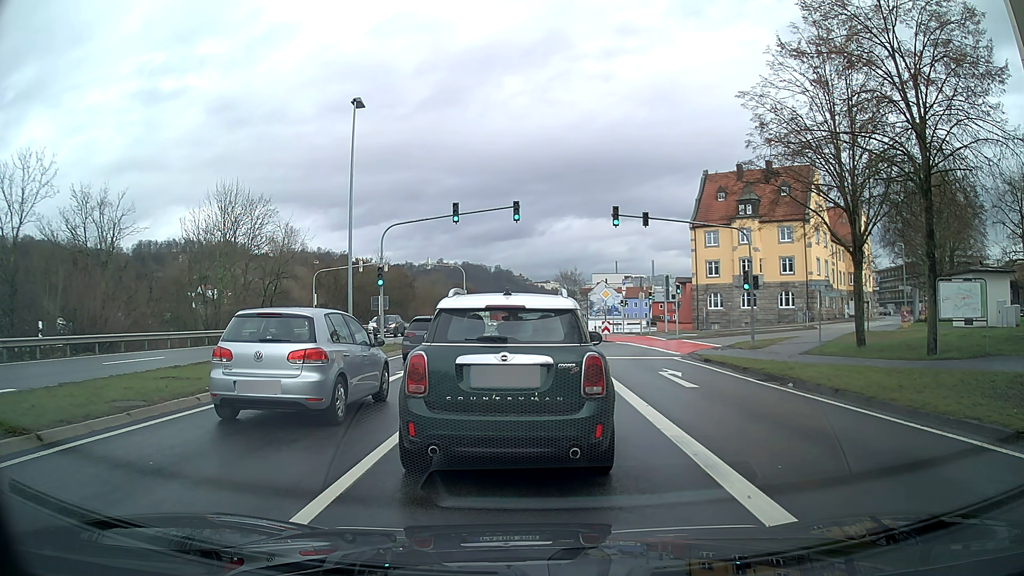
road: primary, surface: asphalt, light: Day
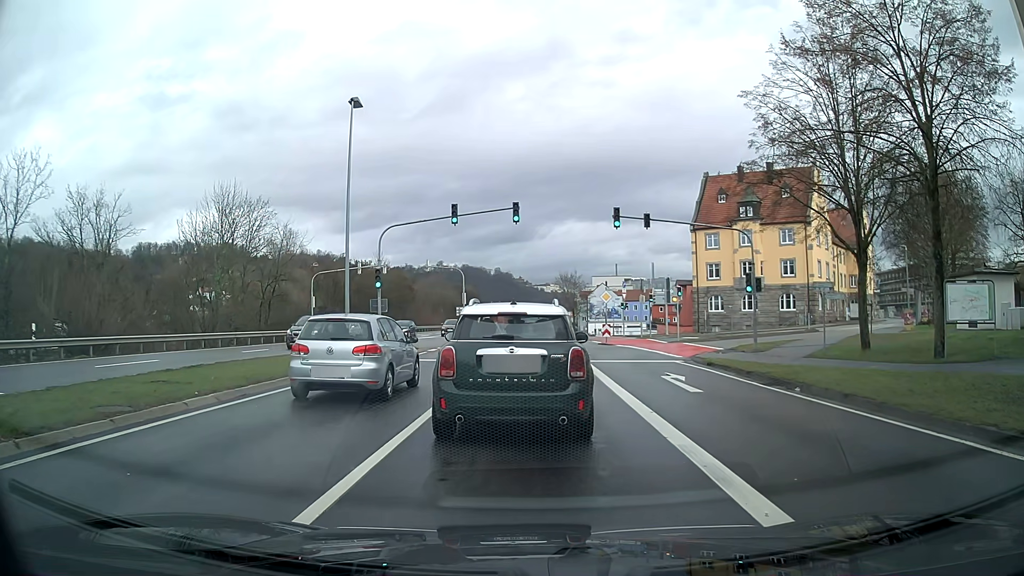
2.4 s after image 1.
(0.0, +0.4) m; 0°
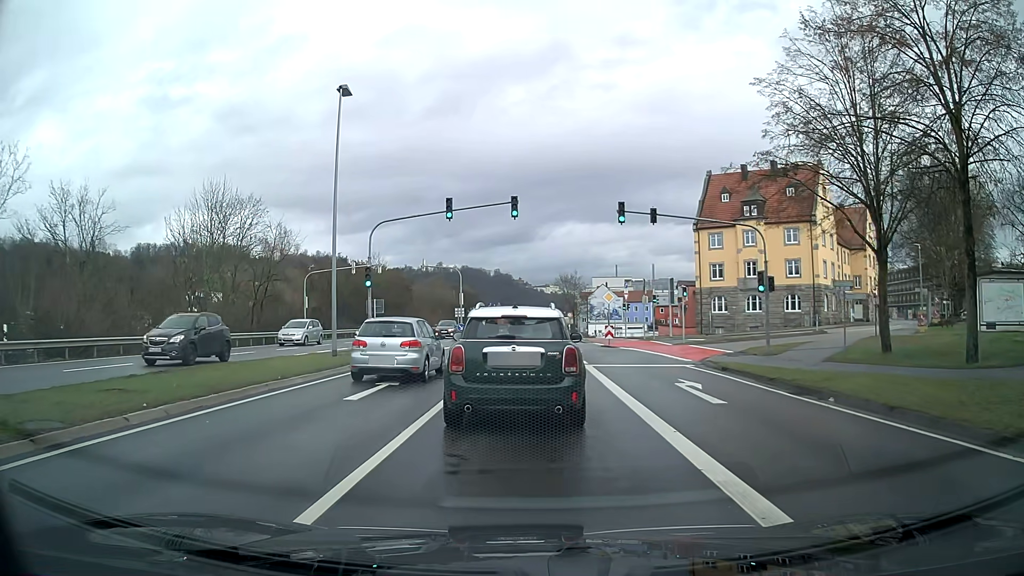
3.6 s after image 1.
(0.0, +1.8) m; -1°
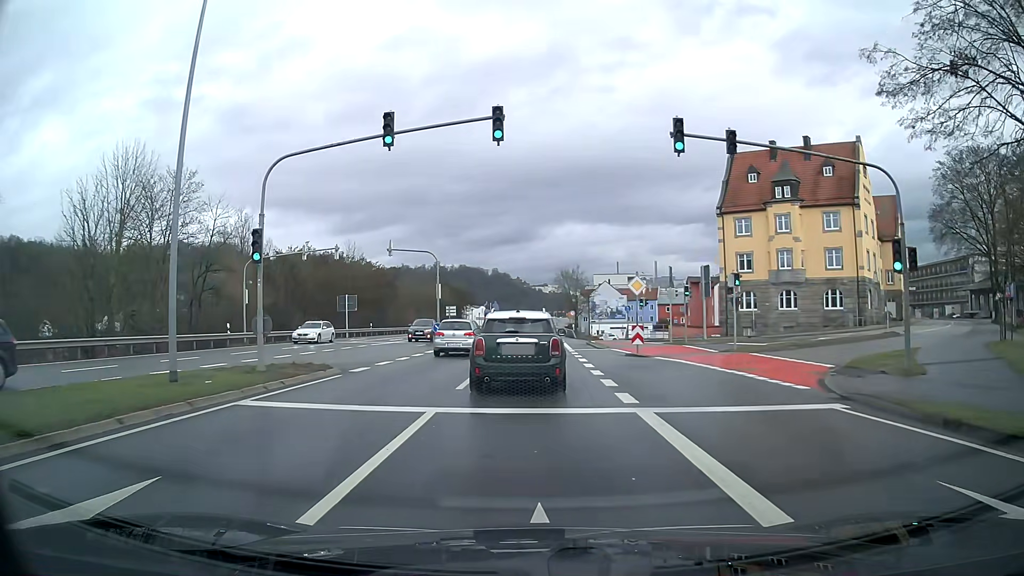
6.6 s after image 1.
(+0.1, +11.7) m; +1°
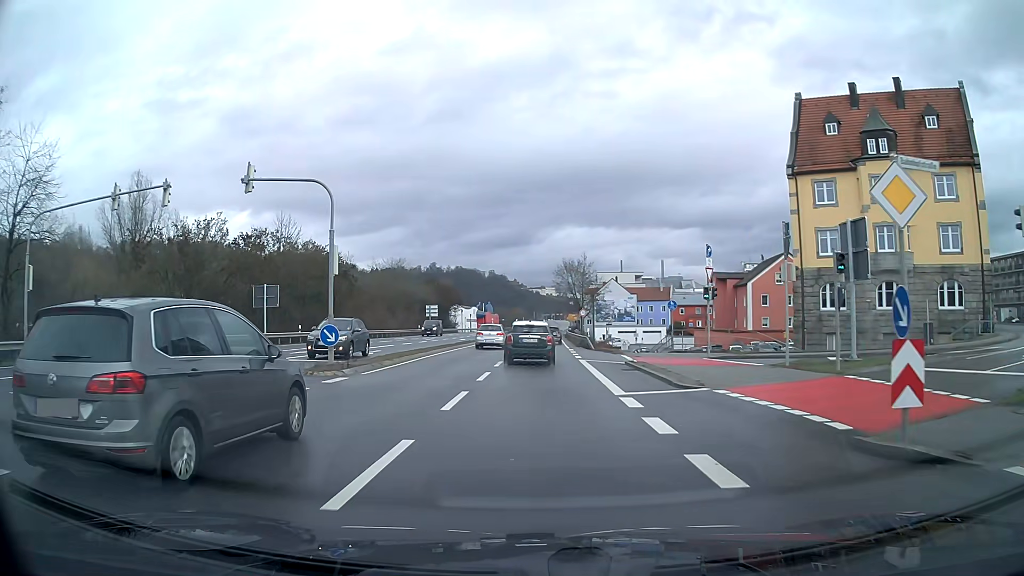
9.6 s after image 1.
(0.0, +21.2) m; 0°
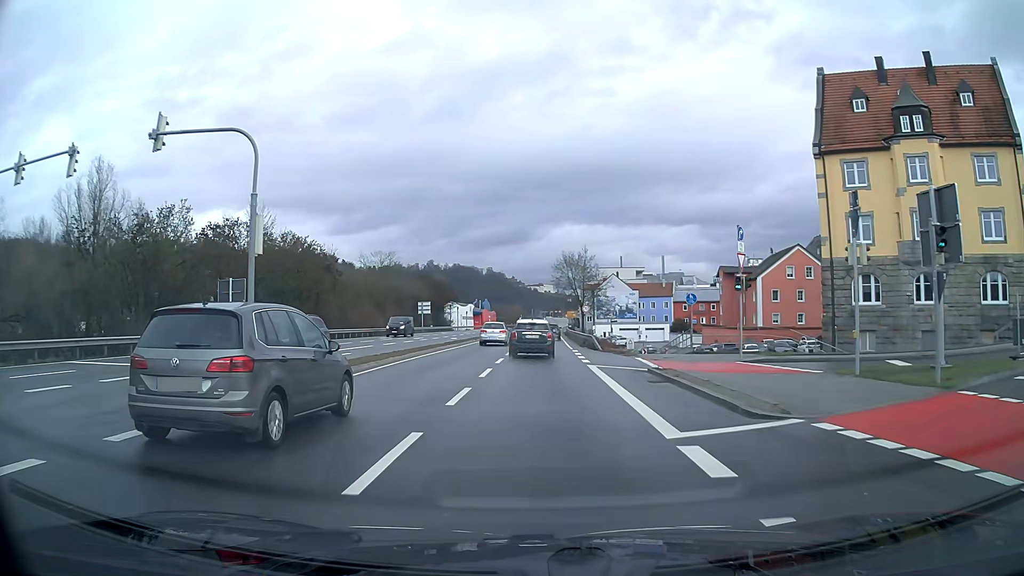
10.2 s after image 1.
(0.0, +5.6) m; 0°
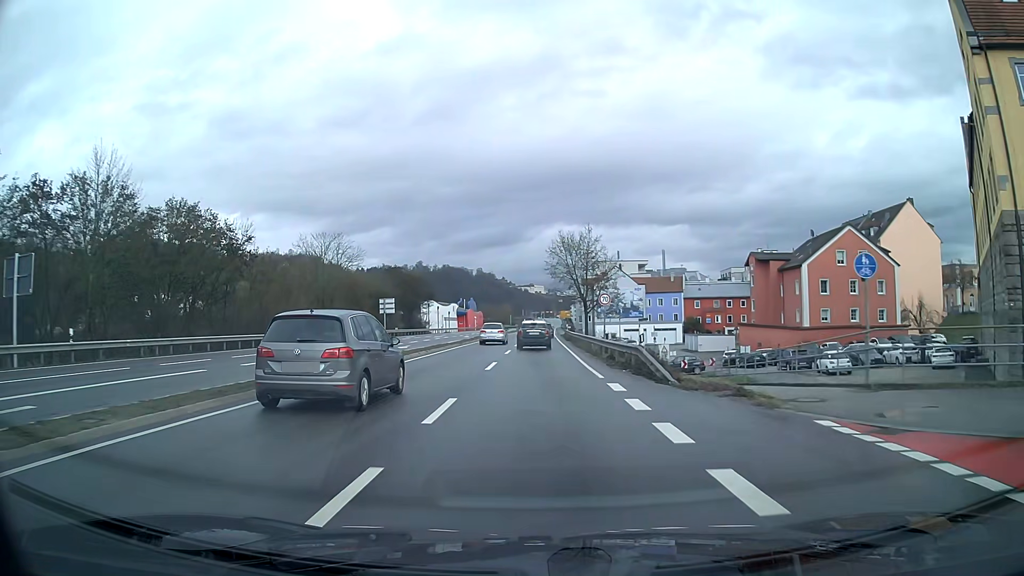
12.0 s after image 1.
(+0.1, +20.5) m; +1°
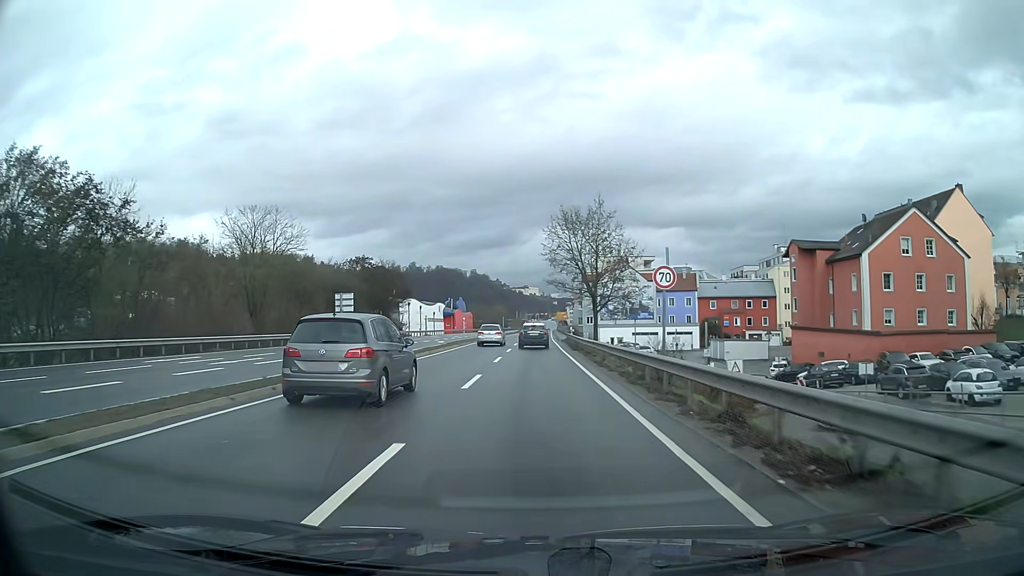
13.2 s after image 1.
(+0.1, +16.7) m; +1°
